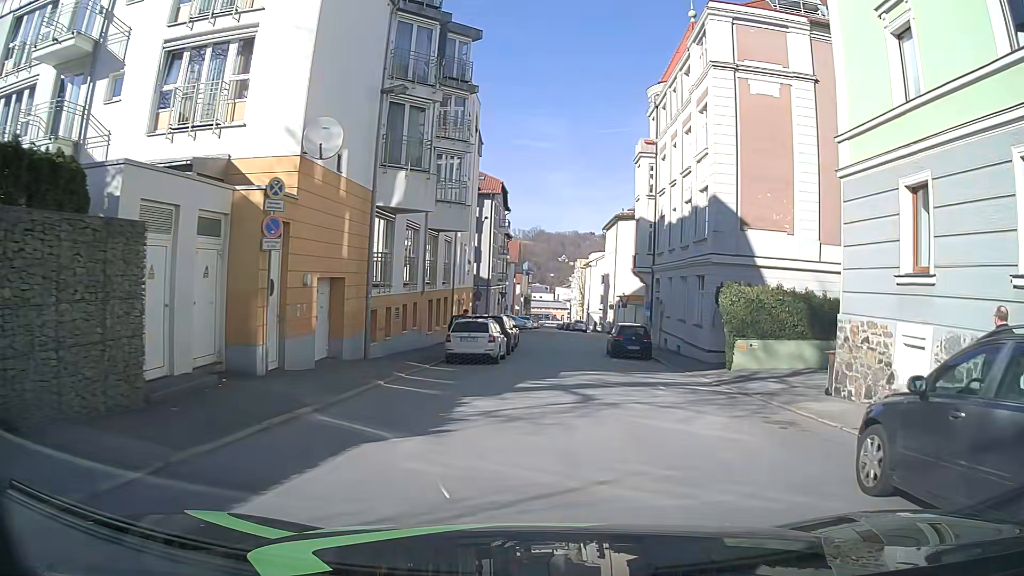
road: residential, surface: asphalt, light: Day
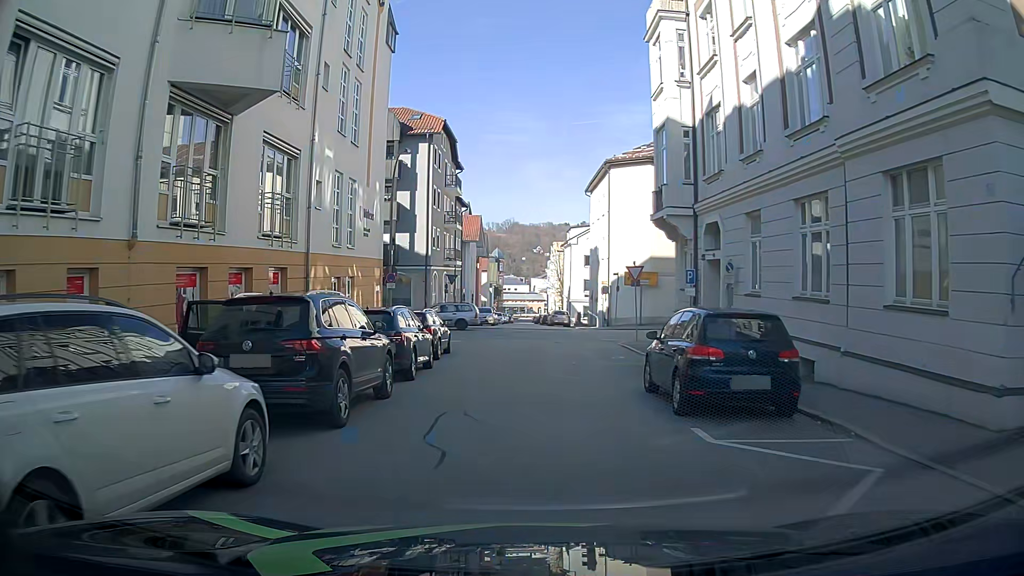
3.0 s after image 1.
(+1.2, +19.5) m; +3°
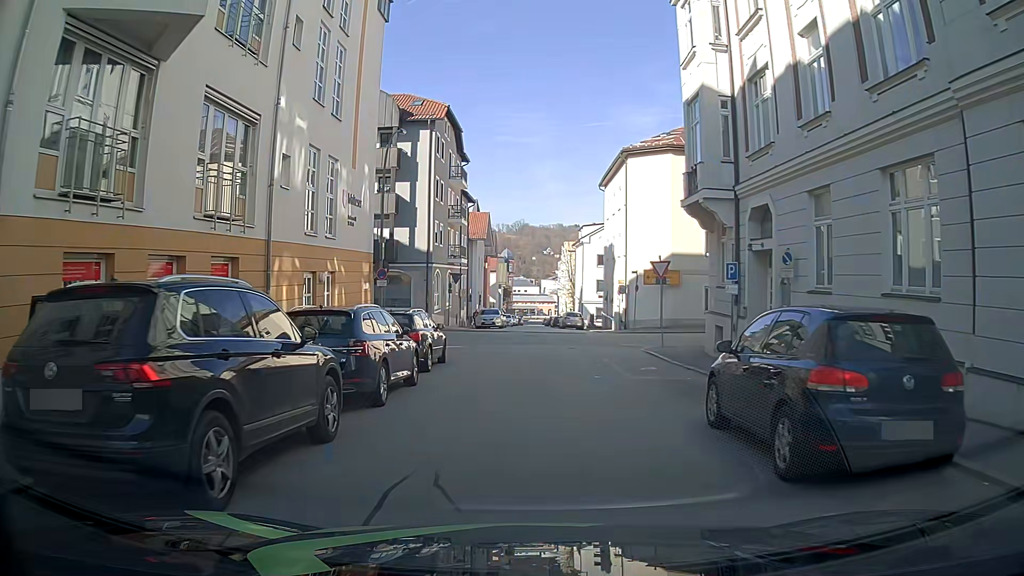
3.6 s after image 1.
(0.0, +3.6) m; -3°
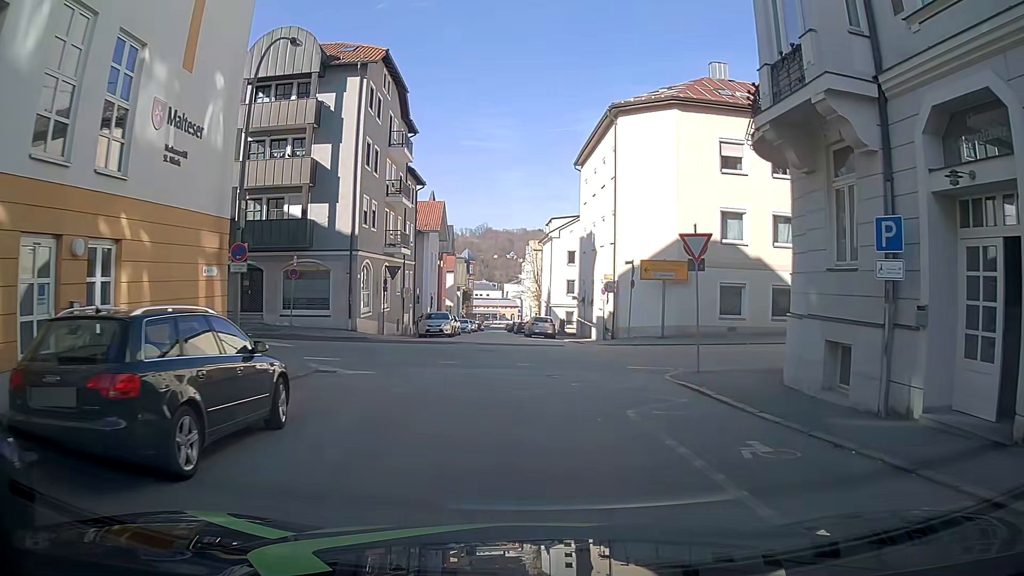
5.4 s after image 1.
(0.0, +10.2) m; +4°
